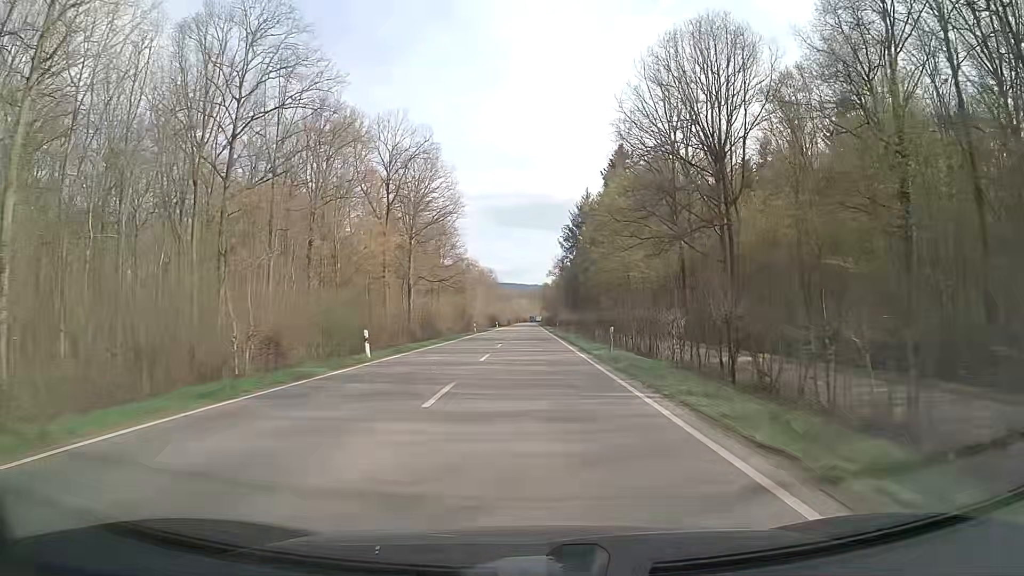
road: secondary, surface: asphalt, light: Day
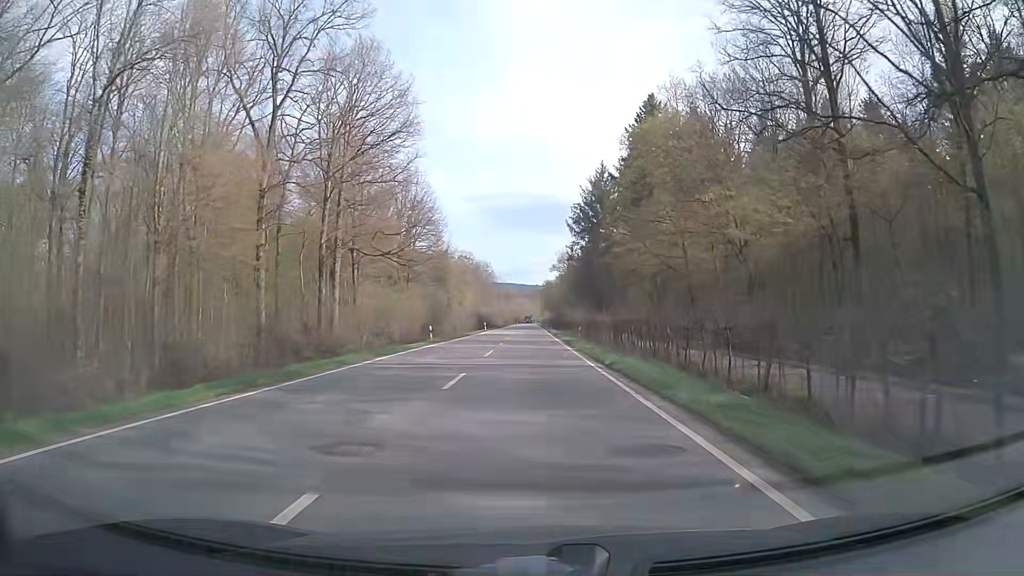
(+0.1, +33.4) m; 0°
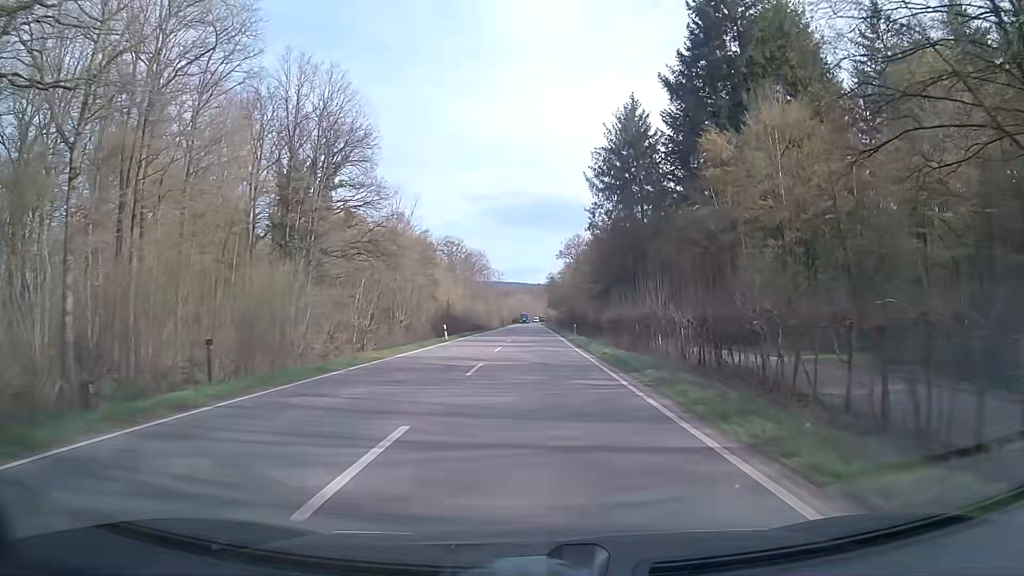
(-0.2, +44.7) m; -1°
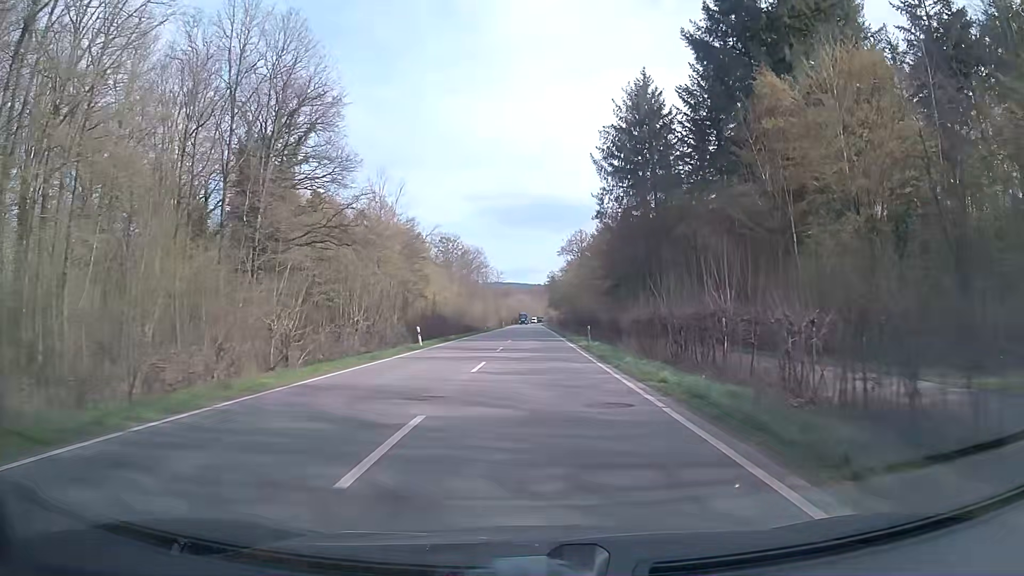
(0.0, +11.1) m; 0°
